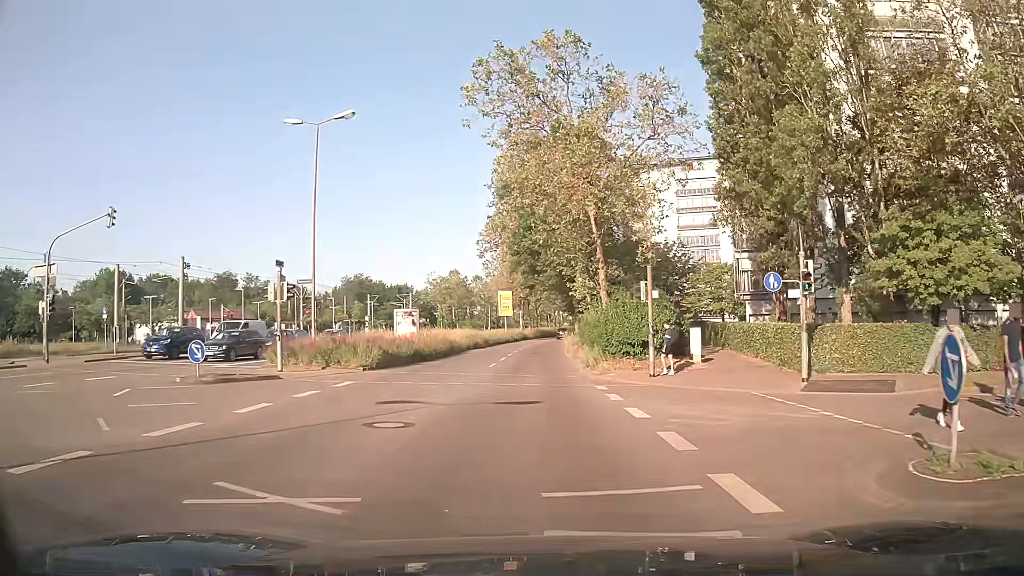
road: secondary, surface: asphalt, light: Day
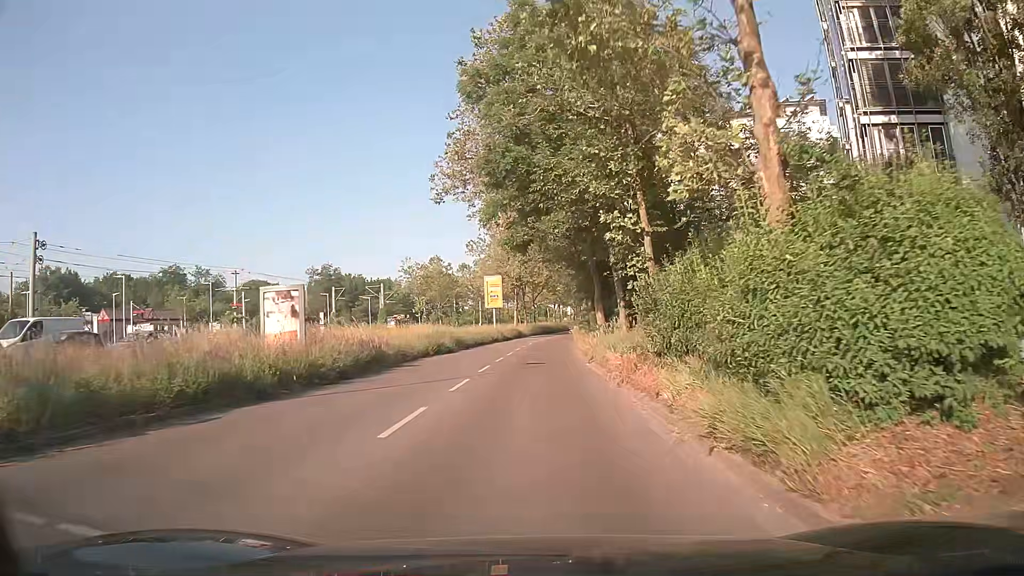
(+0.1, +19.2) m; -1°
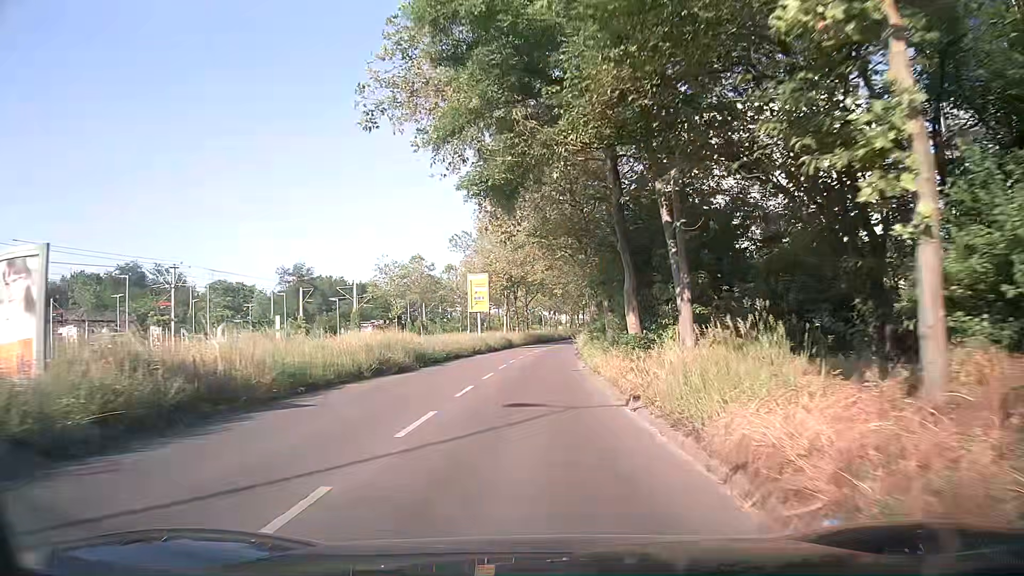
(+0.2, +11.5) m; +1°
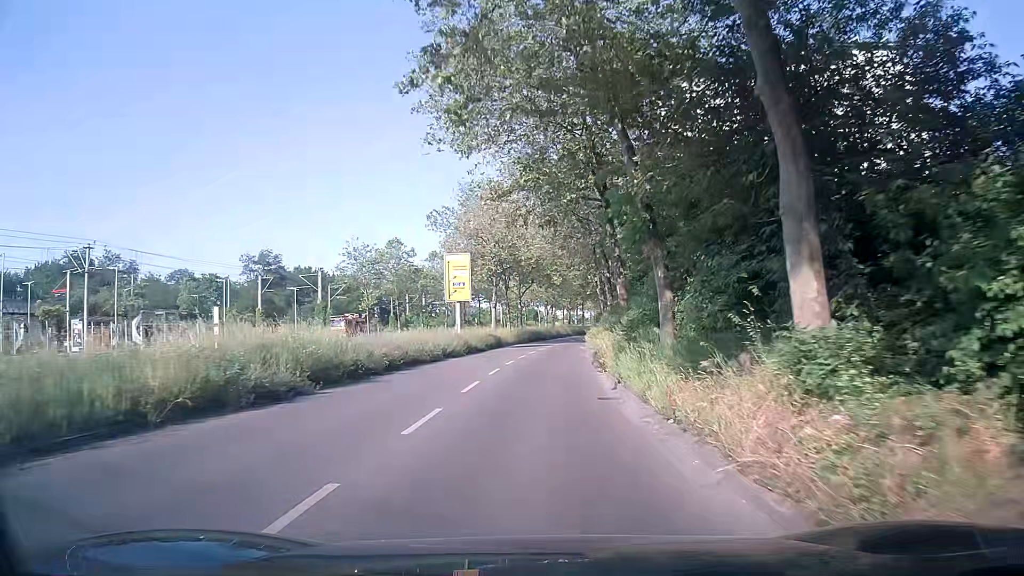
(+0.1, +12.2) m; 0°
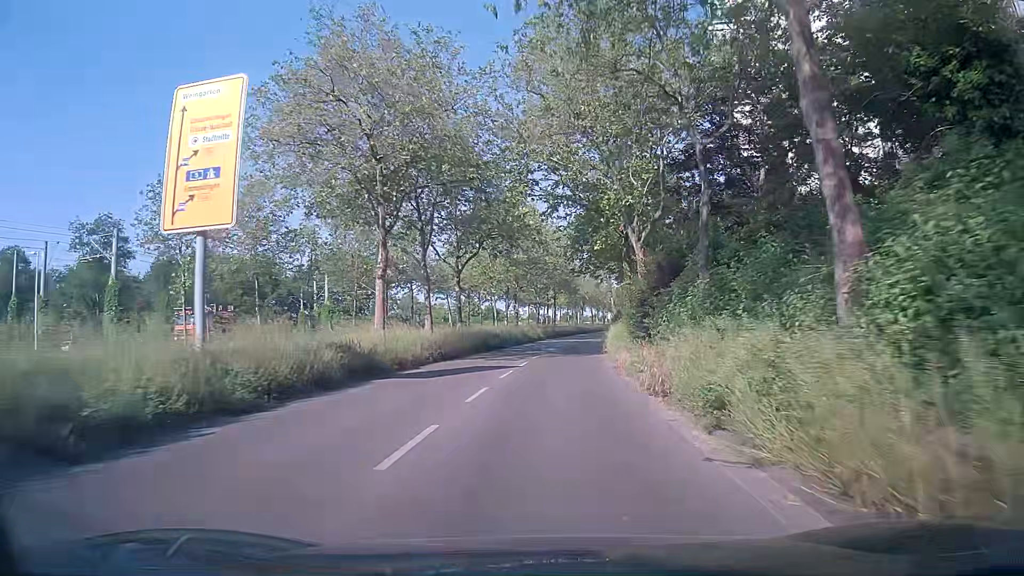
(+1.2, +32.5) m; +5°
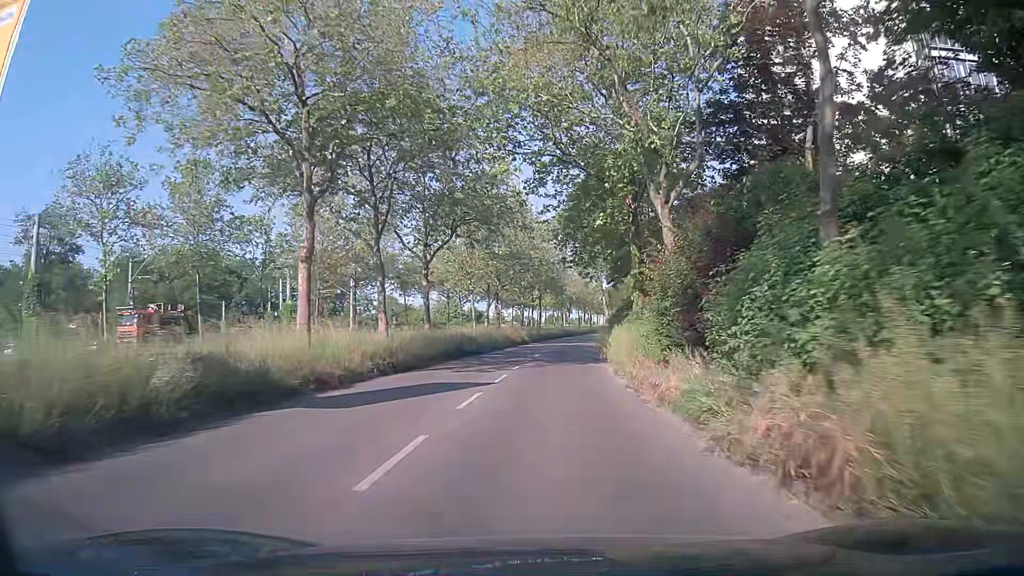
(0.0, +6.8) m; -1°
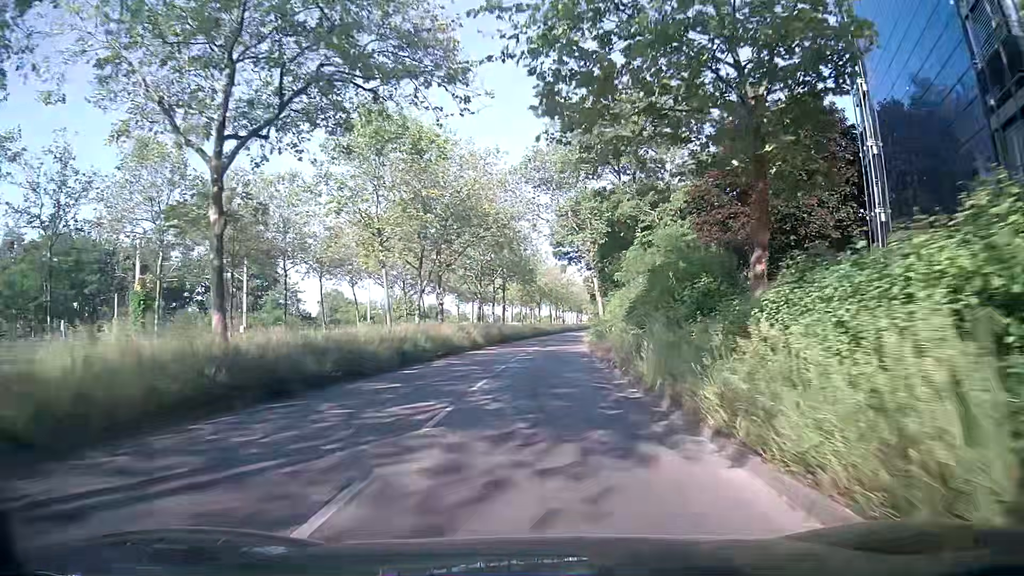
(+1.1, +20.8) m; +5°
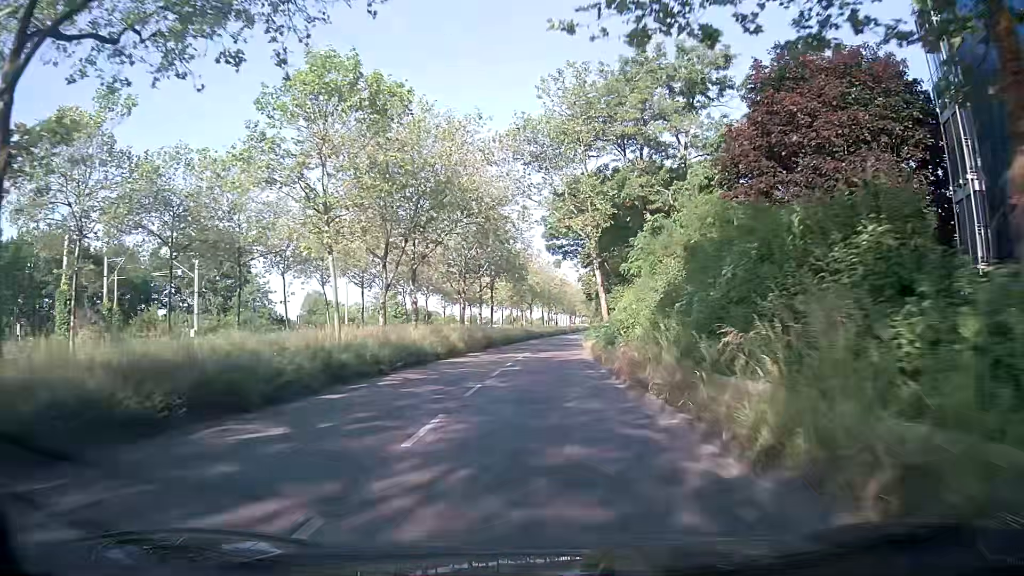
(-0.3, +7.1) m; -1°
(0, +10) (+1, +20) (+1, +30) (+2, +40) (+2, +50) (+3, +60) (+4, +70) (+5, +80) (+6, +90) (+8, +100) m
